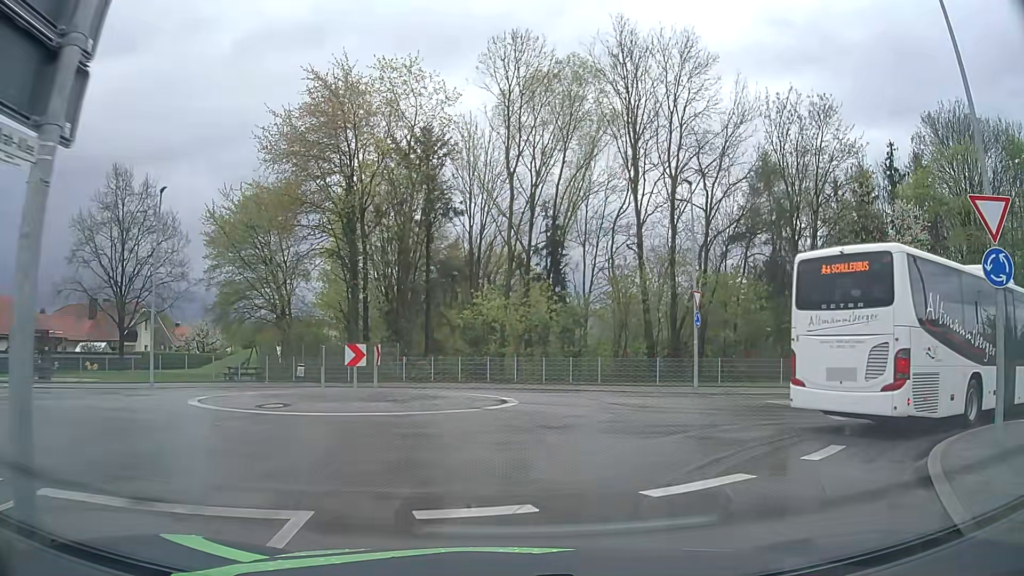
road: unclassified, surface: asphalt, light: Day
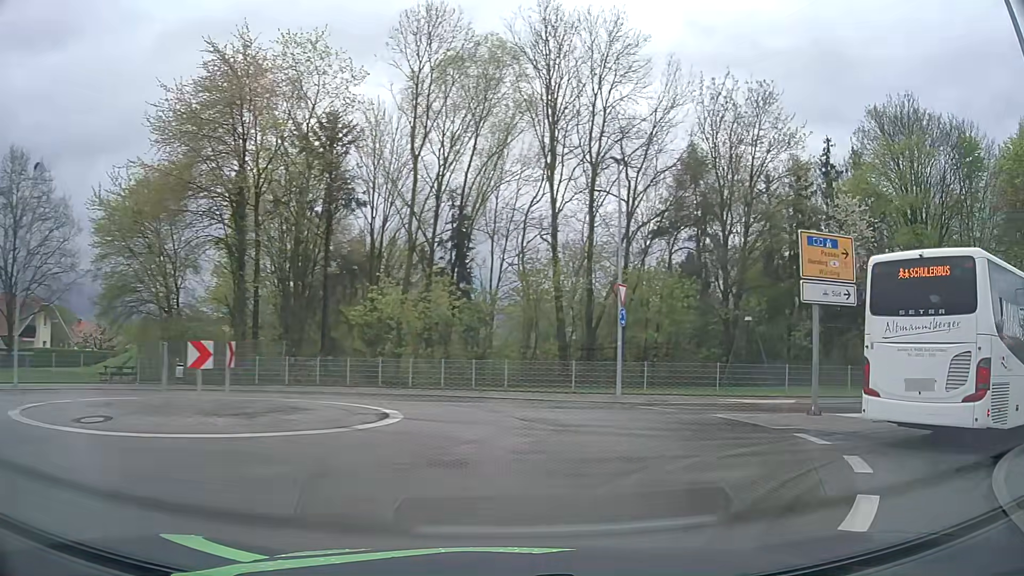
(+0.2, +3.7) m; +7°
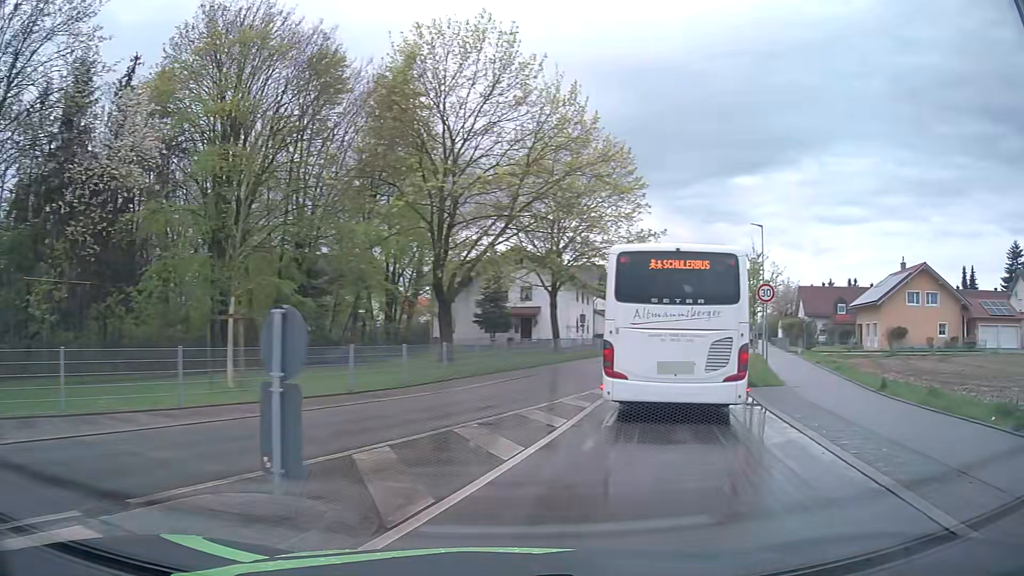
(+6.4, +11.8) m; +61°
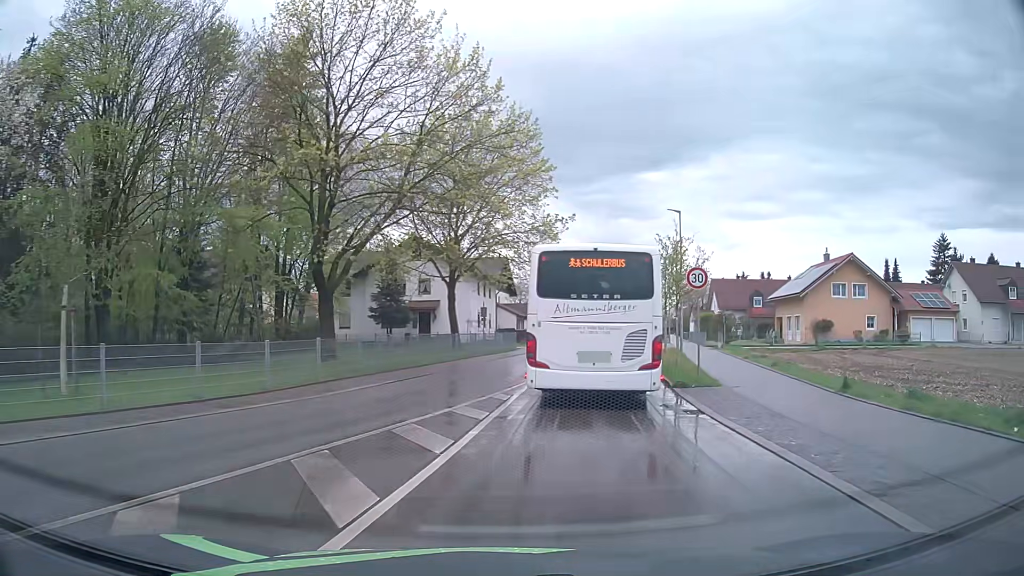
(+0.3, +3.1) m; +9°
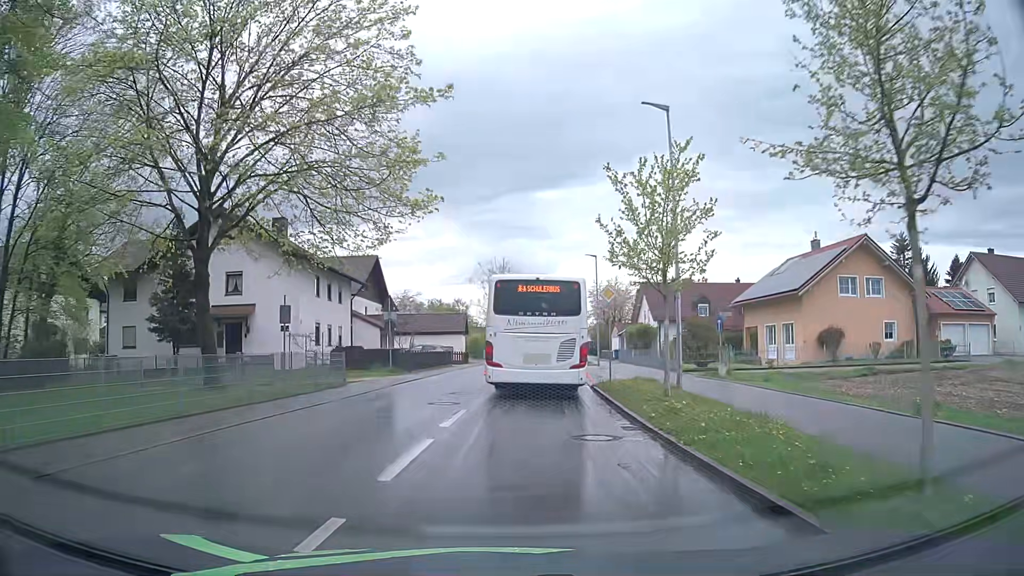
(+2.1, +20.3) m; +9°
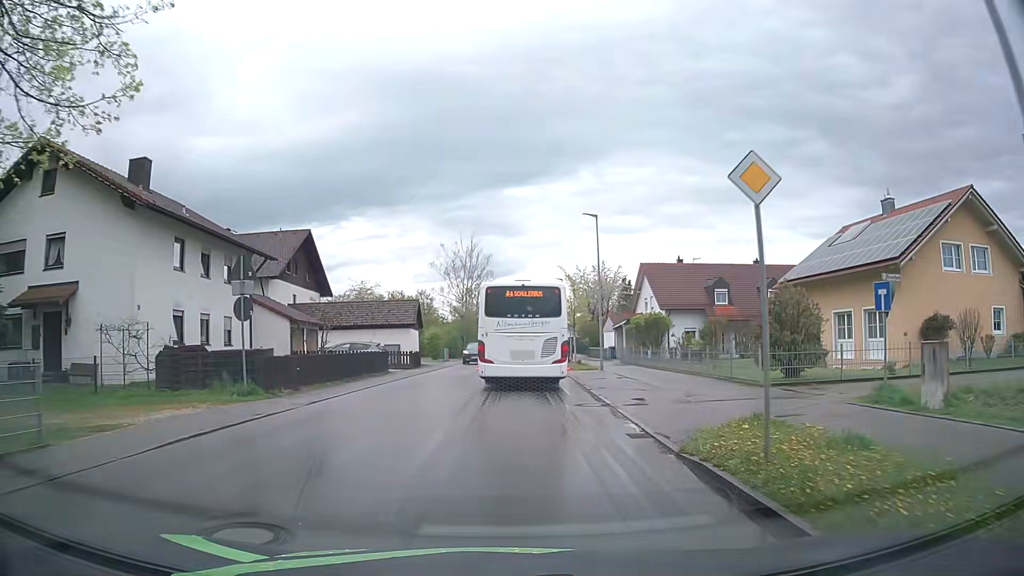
(+0.3, +14.5) m; +2°
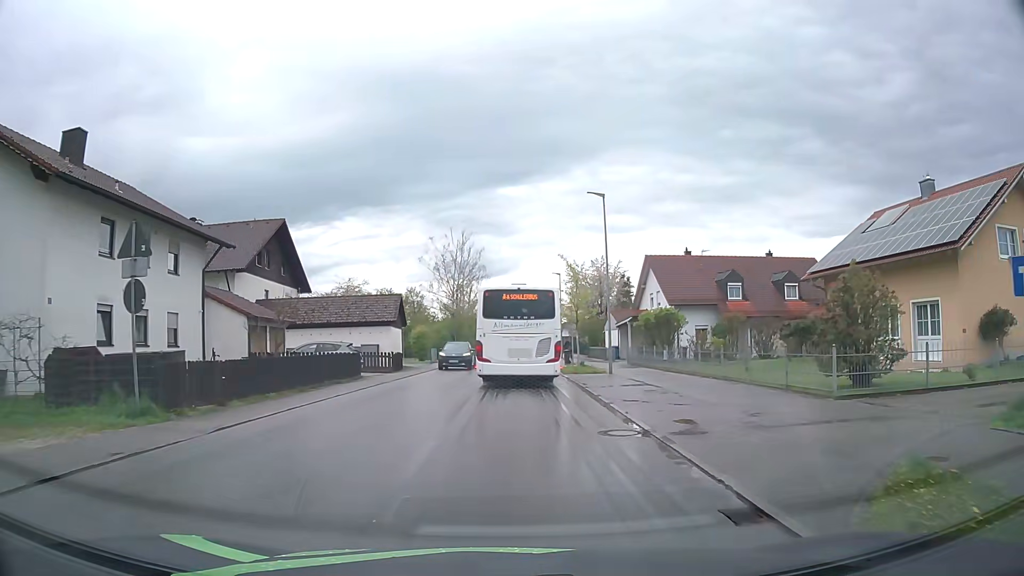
(0.0, +4.9) m; +1°
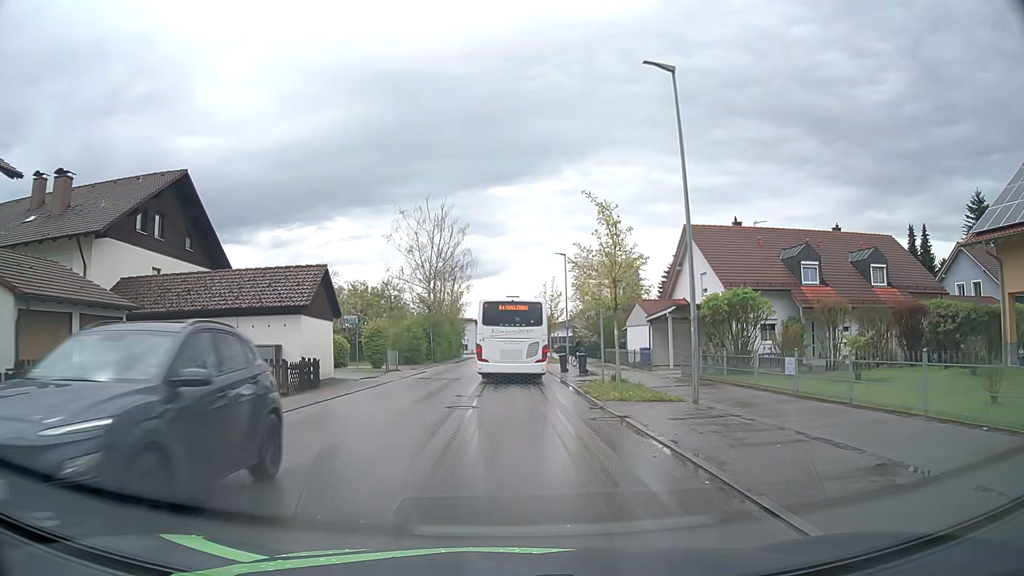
(0.0, +14.7) m; +1°
